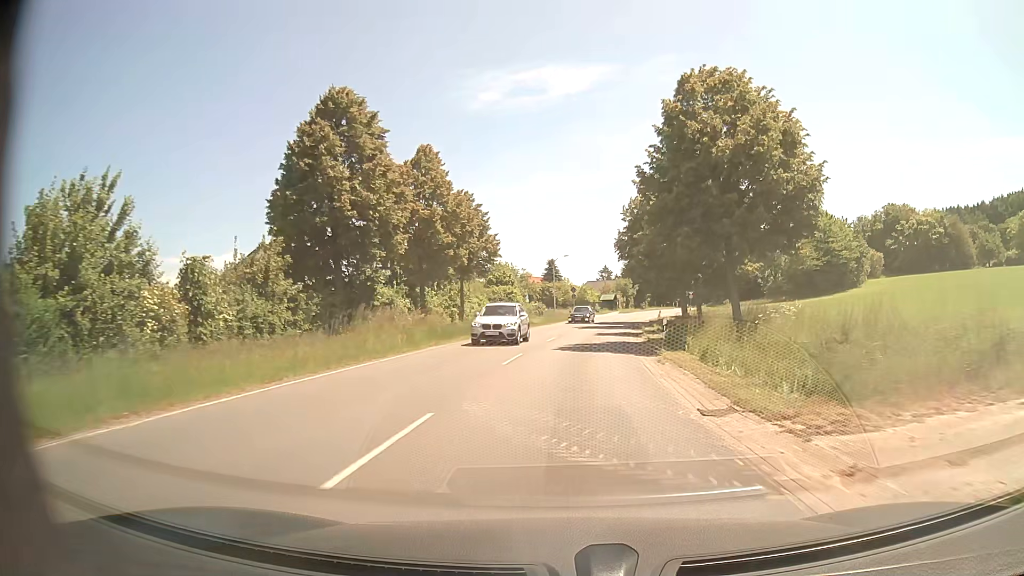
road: secondary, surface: asphalt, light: Day
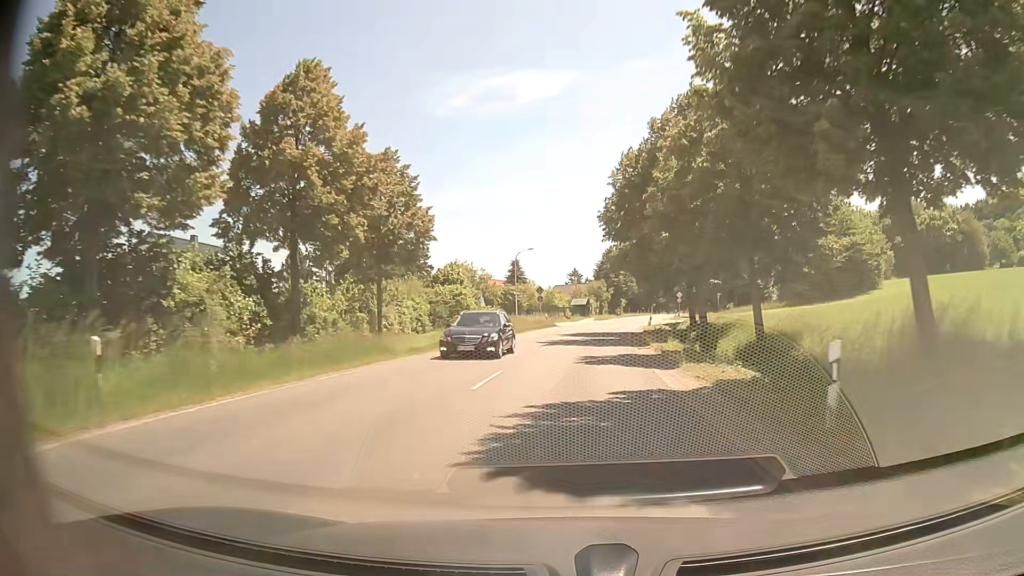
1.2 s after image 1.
(+0.4, +16.7) m; +3°
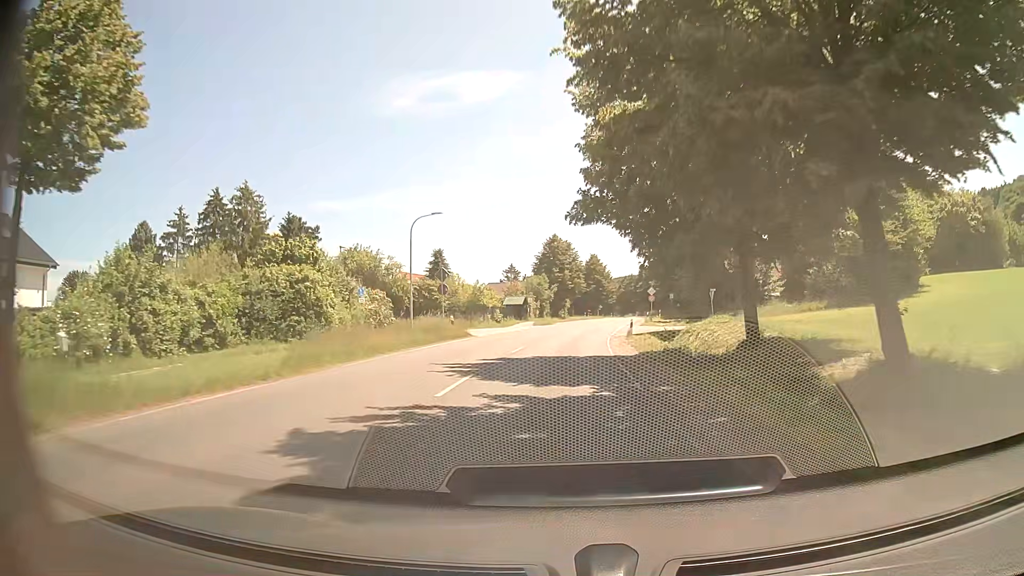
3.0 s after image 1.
(+1.0, +24.9) m; +4°
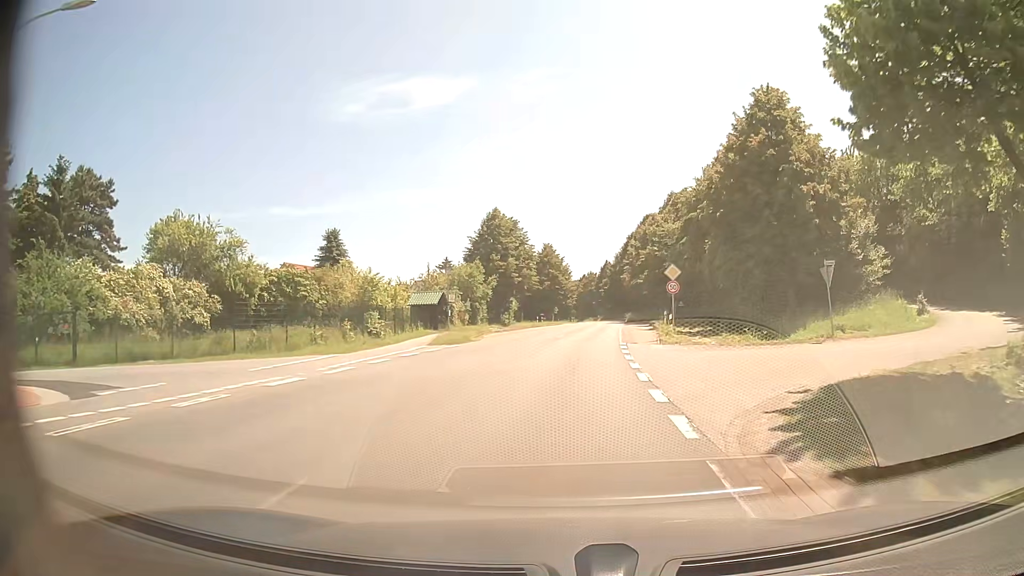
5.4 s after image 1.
(+1.7, +33.2) m; +5°
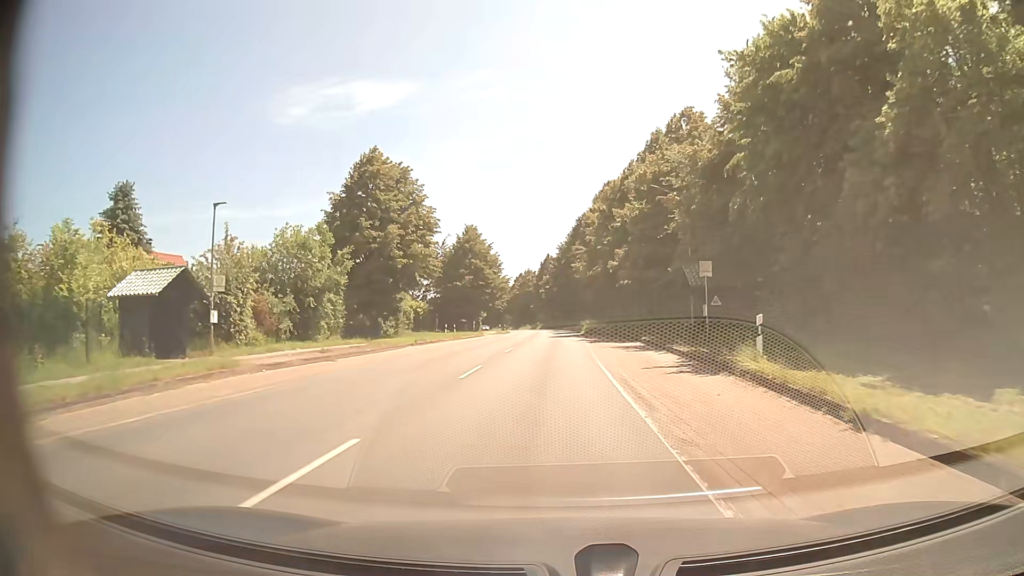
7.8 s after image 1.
(+1.9, +33.3) m; +5°
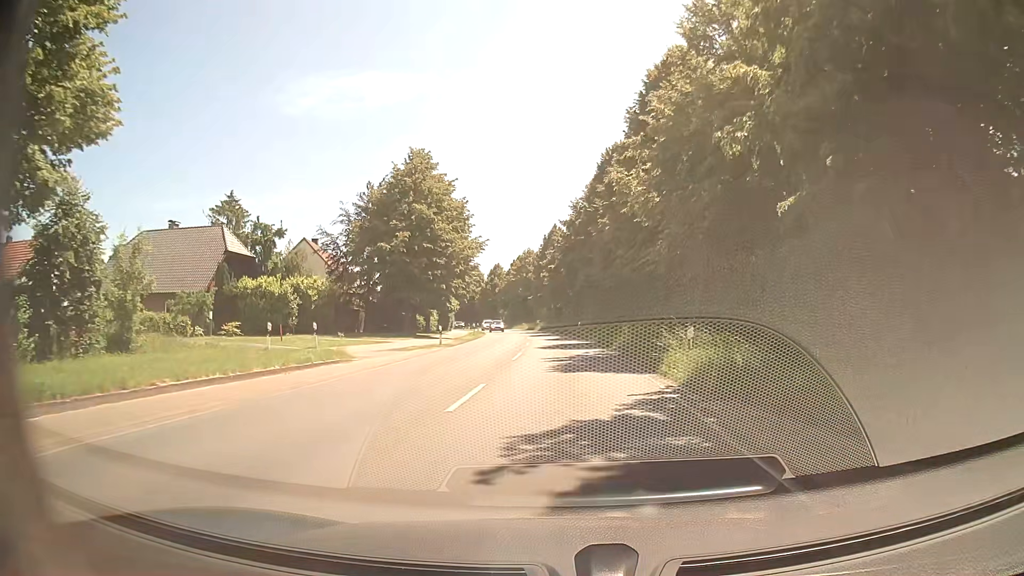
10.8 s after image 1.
(-0.2, +41.8) m; -1°
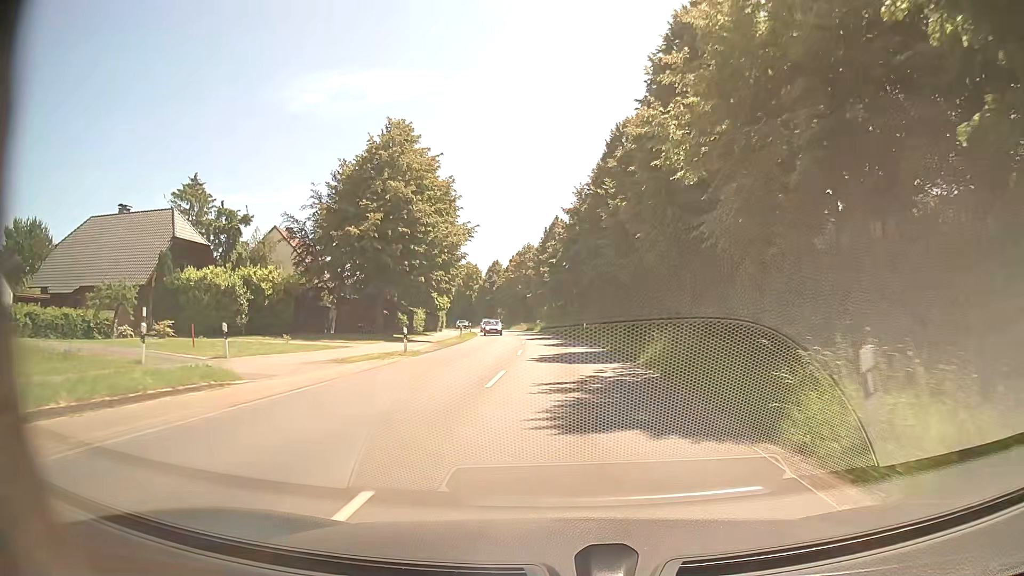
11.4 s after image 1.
(0.0, +8.3) m; 0°
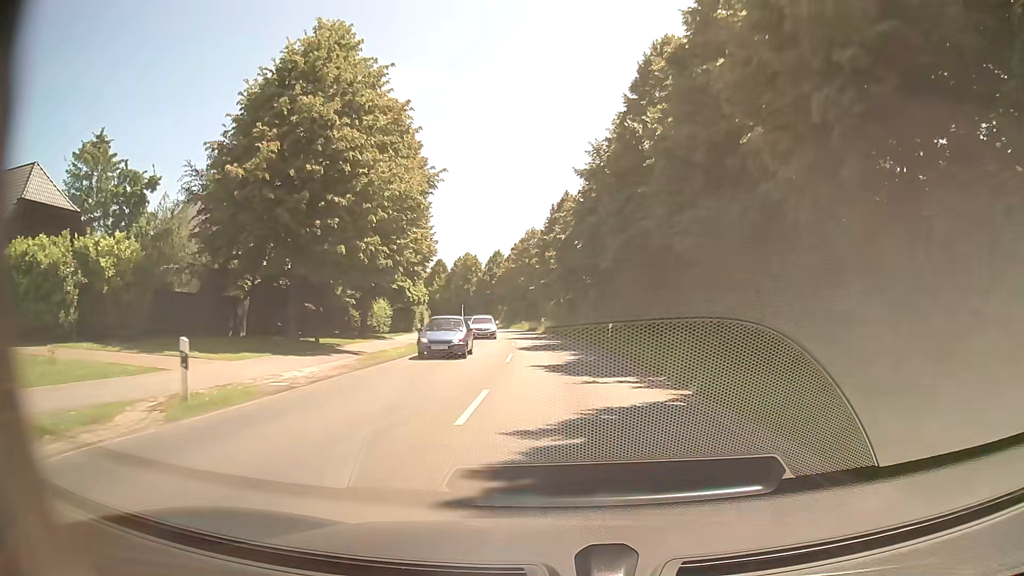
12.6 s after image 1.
(0.0, +16.8) m; 0°
(0, +10) (0, +20) (0, +30) (-1, +40) (-2, +50) (-3, +60) (-4, +70) (-6, +80) (-8, +89) (-11, +99) m
